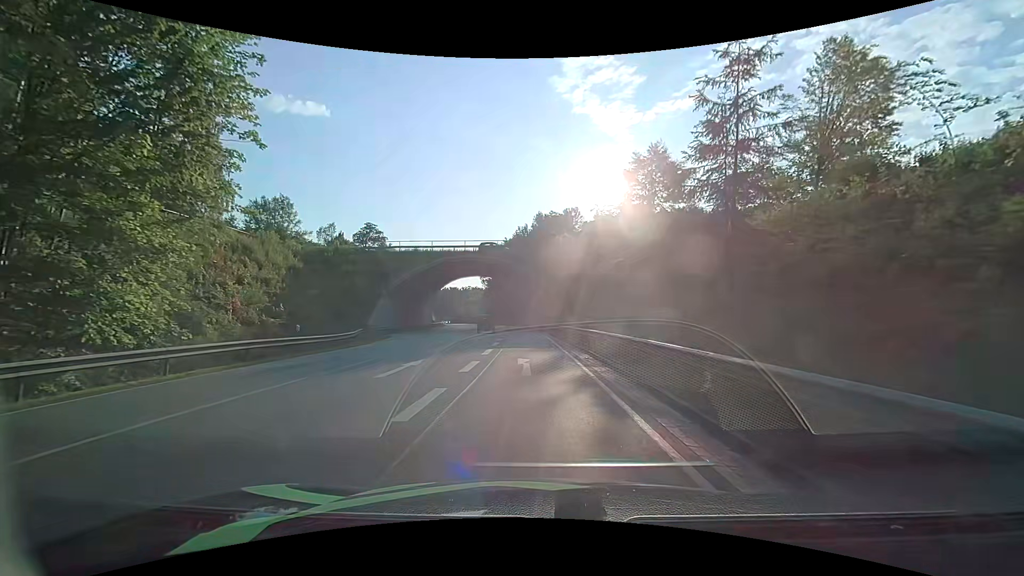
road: primary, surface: asphalt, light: Day
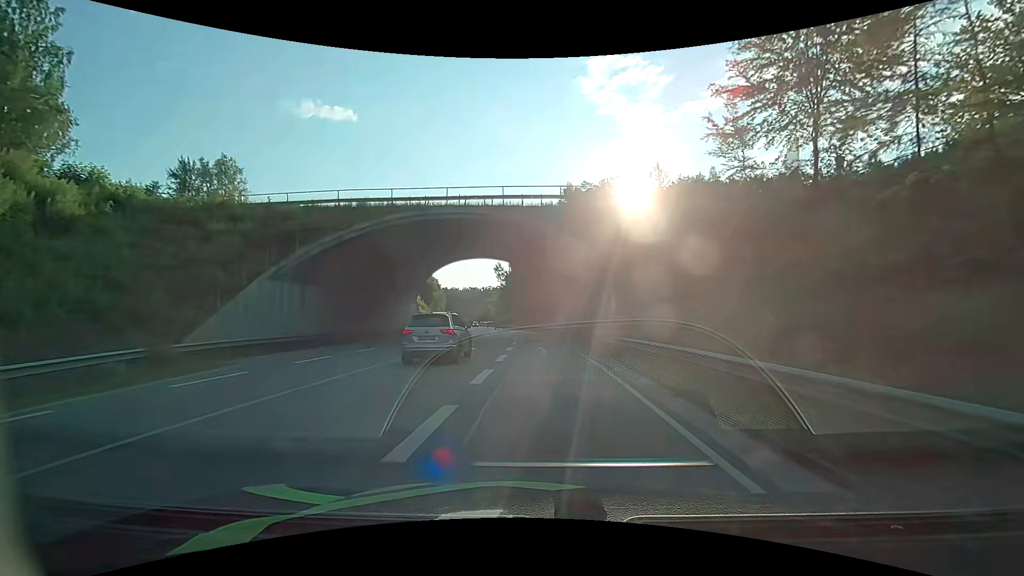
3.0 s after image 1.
(-0.5, +26.2) m; -3°
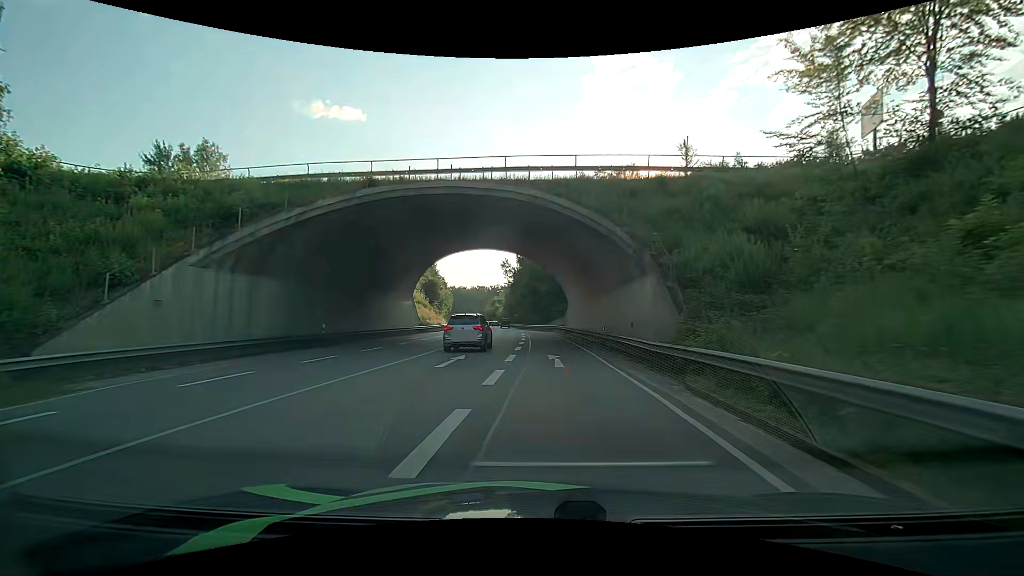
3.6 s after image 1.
(0.0, +6.5) m; -1°
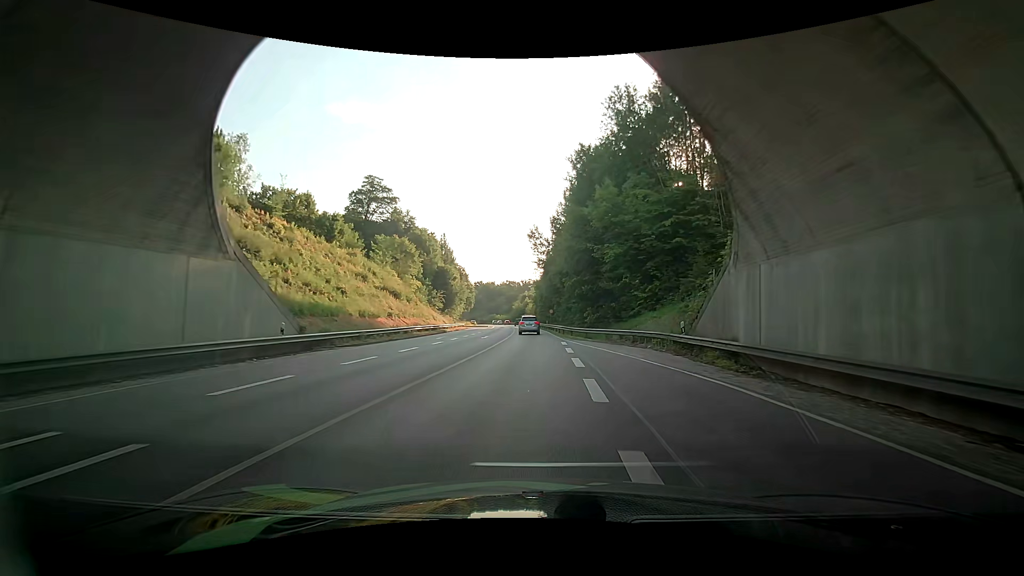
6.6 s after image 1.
(-1.2, +38.9) m; +2°
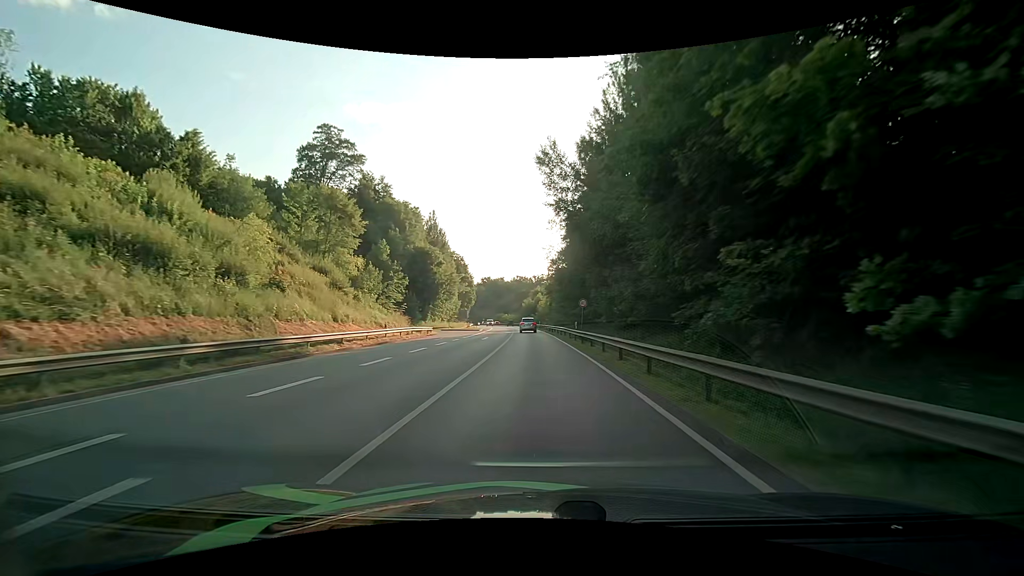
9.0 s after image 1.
(-3.0, +36.5) m; -7°
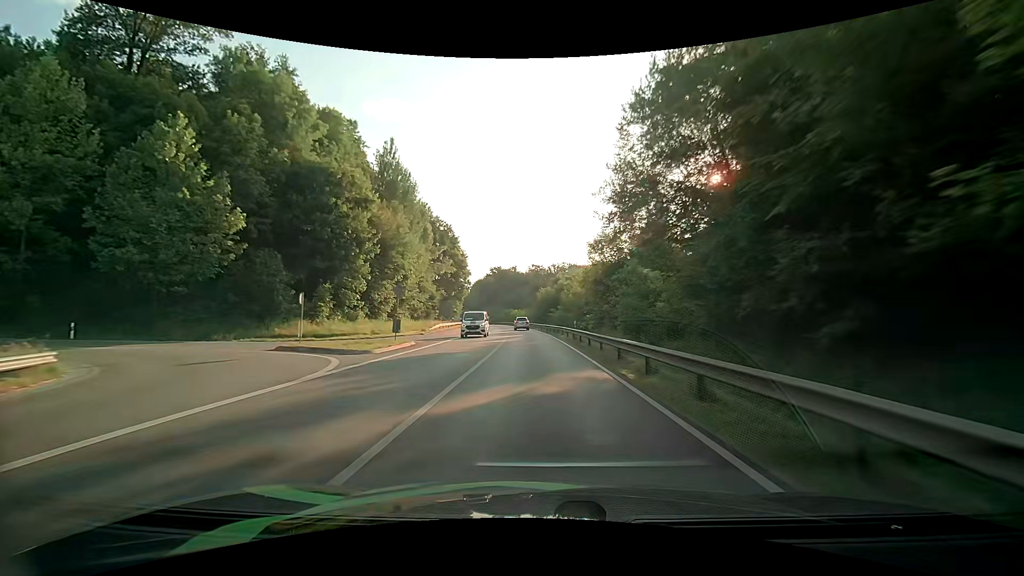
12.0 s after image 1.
(-1.0, +52.7) m; -2°
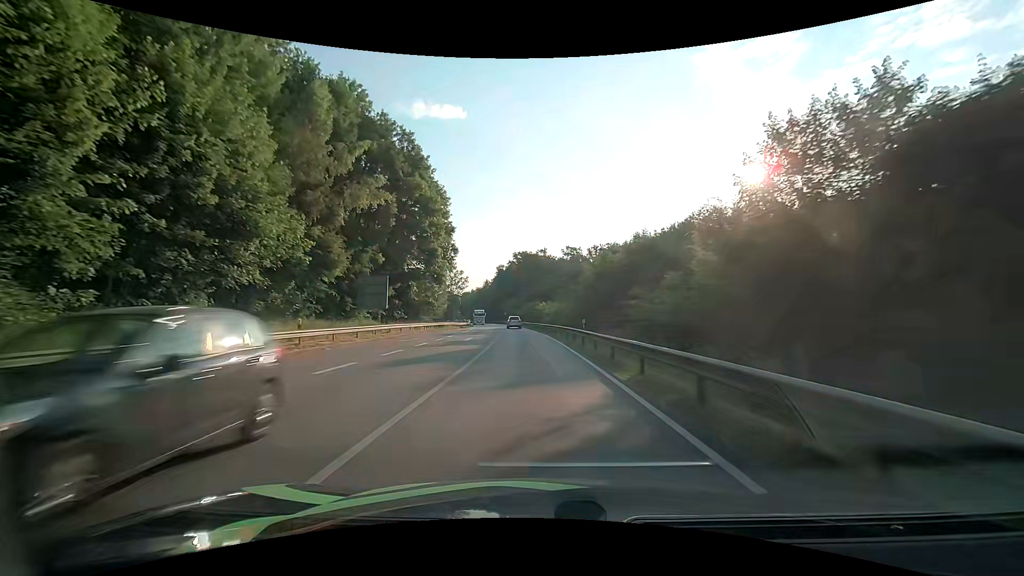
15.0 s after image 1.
(-1.2, +56.8) m; -3°
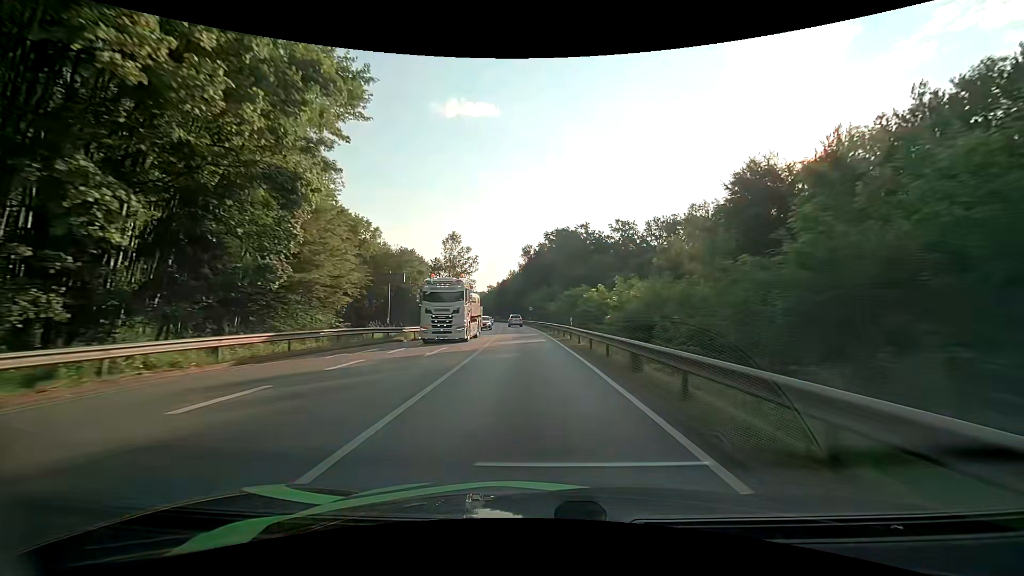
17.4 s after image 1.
(-1.5, +47.7) m; -4°
(0, +10) (0, +20) (-1, +30) (-1, +40) (-2, +50) (-2, +60) (-3, +70) (-4, +80) (-5, +90) (-6, +100) m
